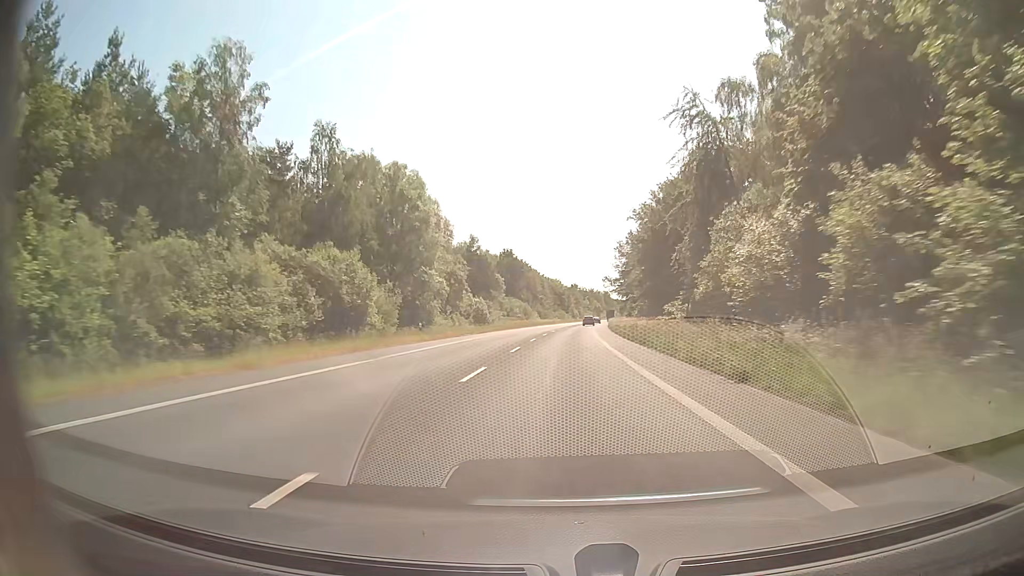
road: secondary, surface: asphalt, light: Day
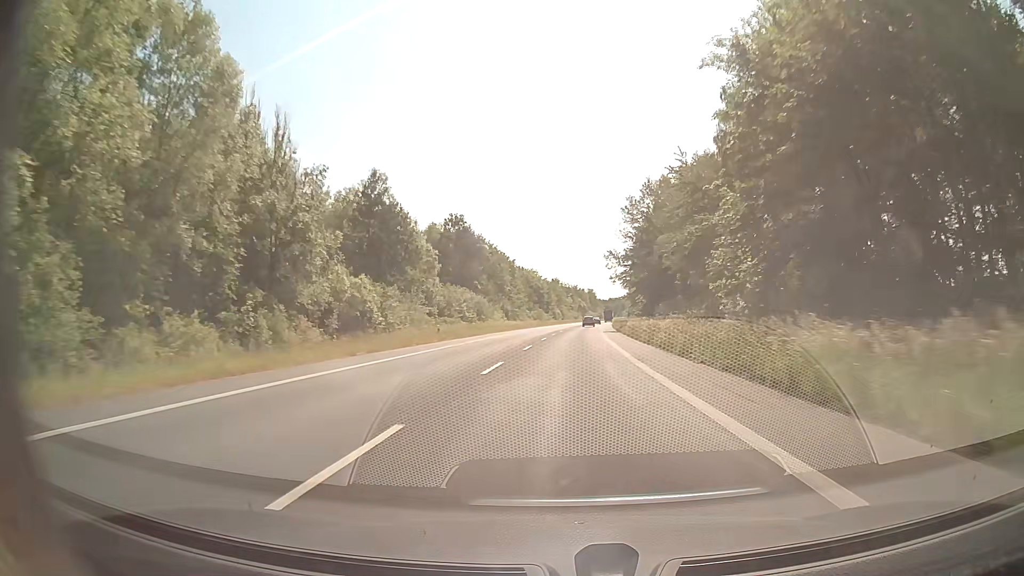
(+0.7, +47.1) m; +2°
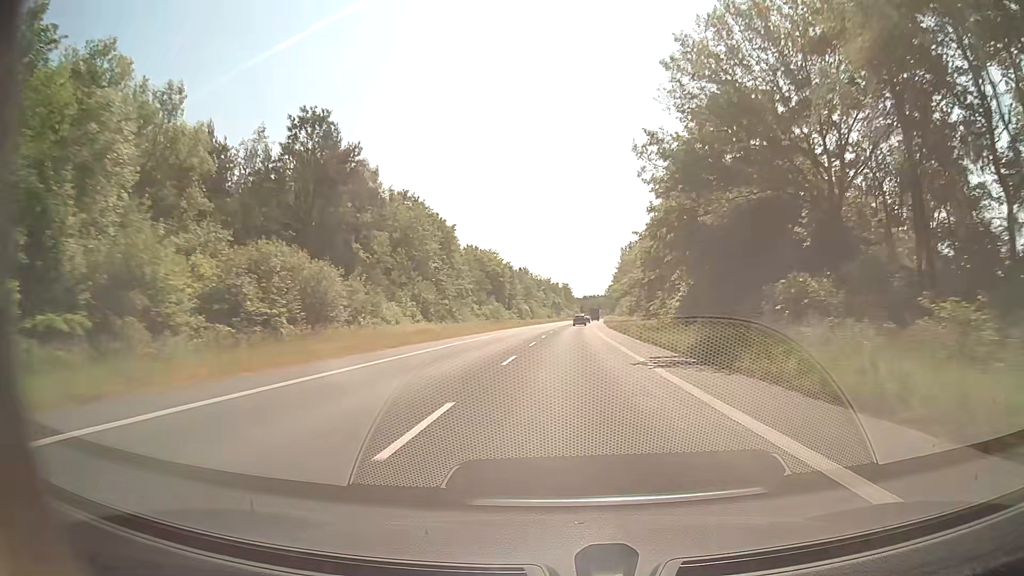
(+0.9, +47.1) m; +2°
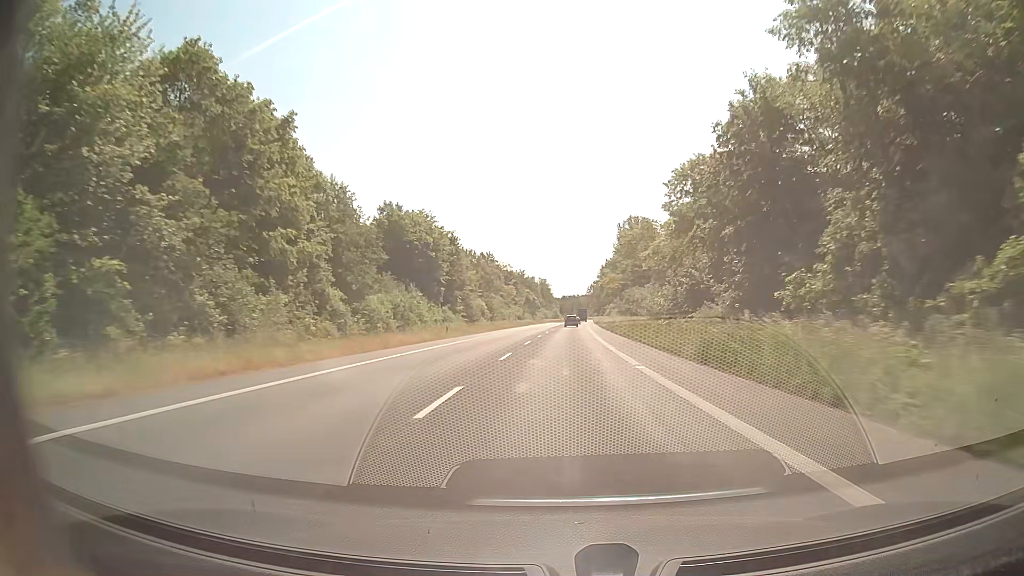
(+0.9, +47.2) m; +2°
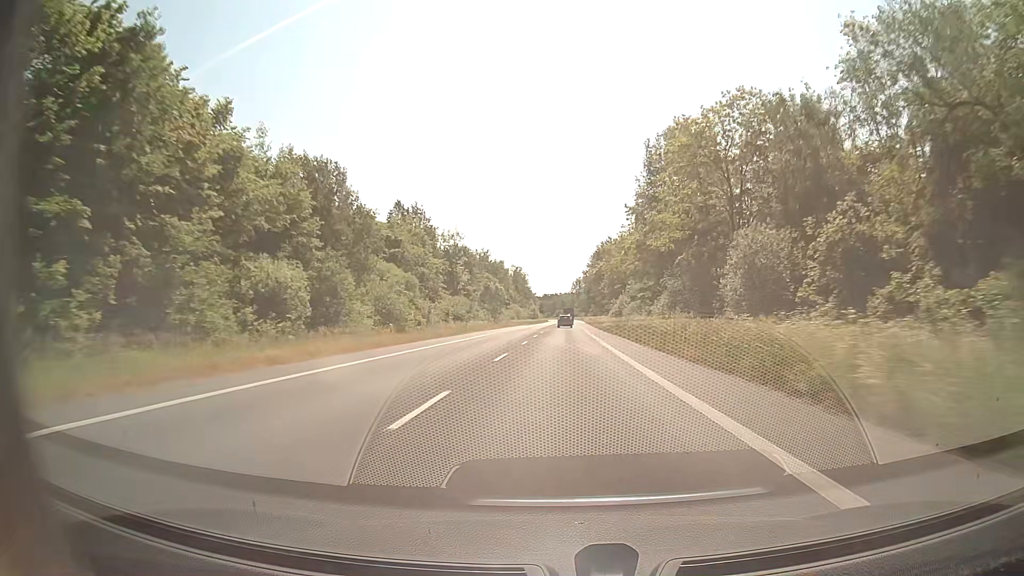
(+0.9, +63.0) m; +2°
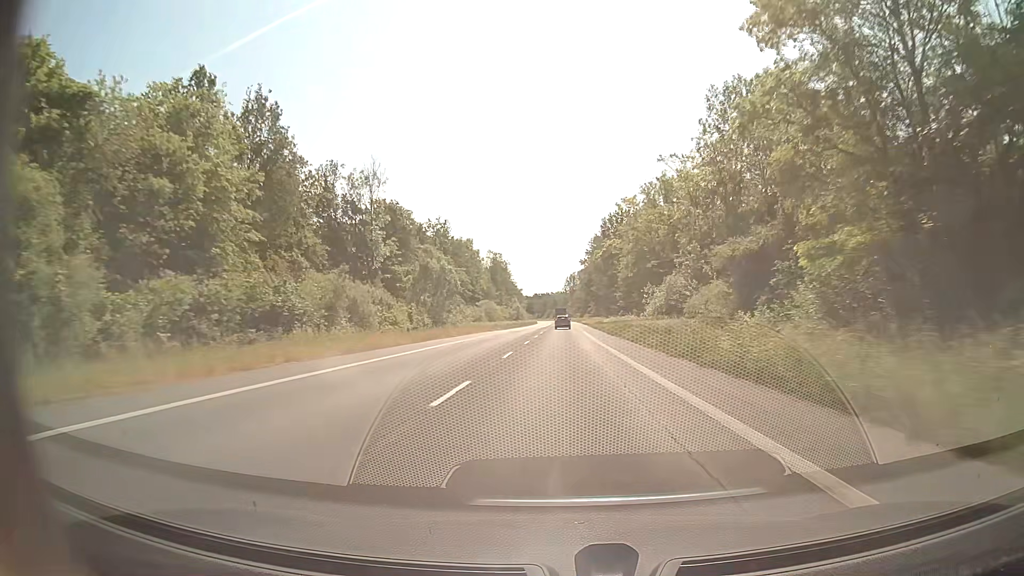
(+0.2, +47.3) m; +1°
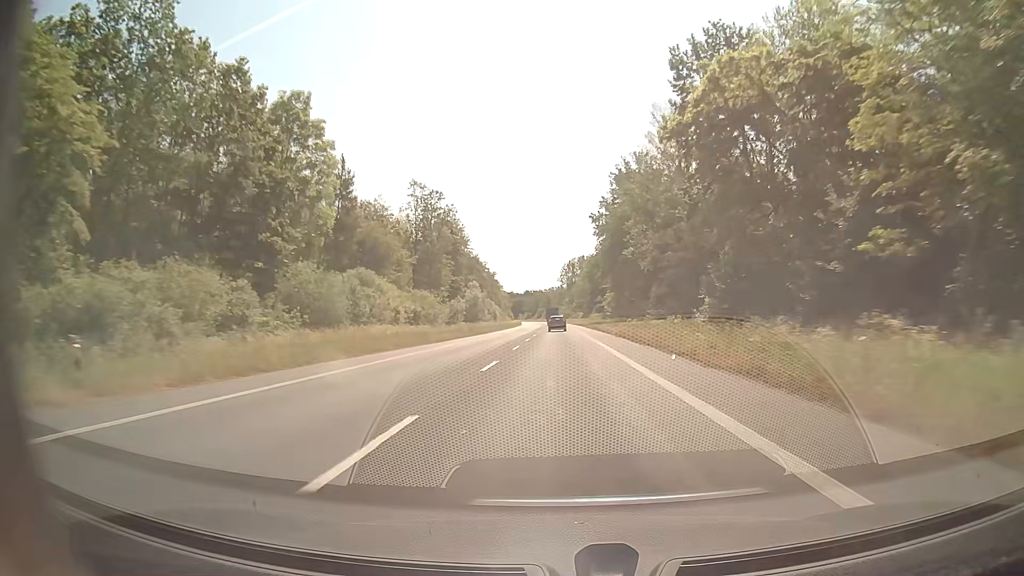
(+0.4, +78.9) m; +1°
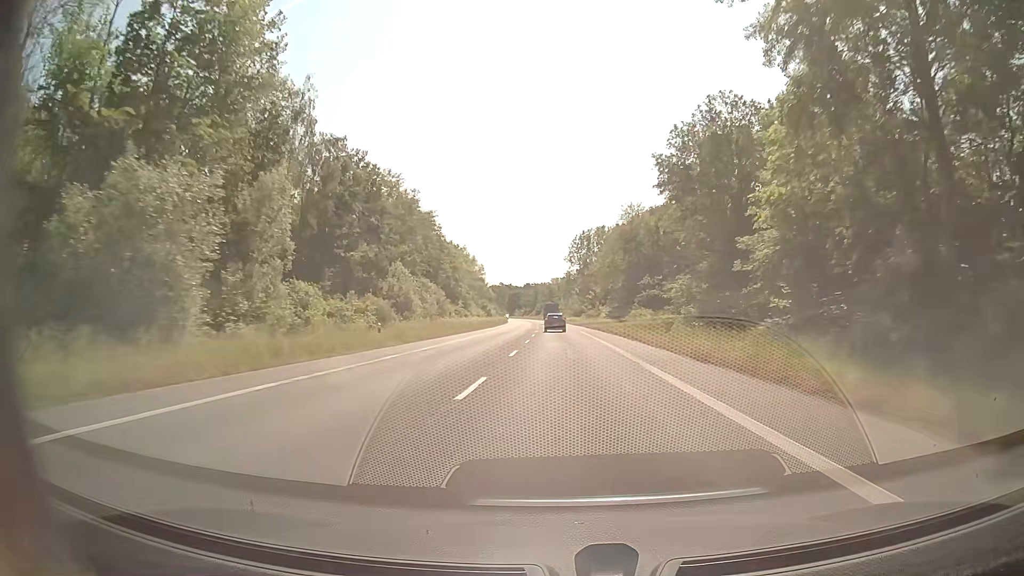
(-0.4, +78.0) m; 0°
(0, +10) (0, +20) (0, +30) (0, +40) (0, +50) (0, +60) (0, +70) (0, +80) (-1, +90) (-1, +100) m
